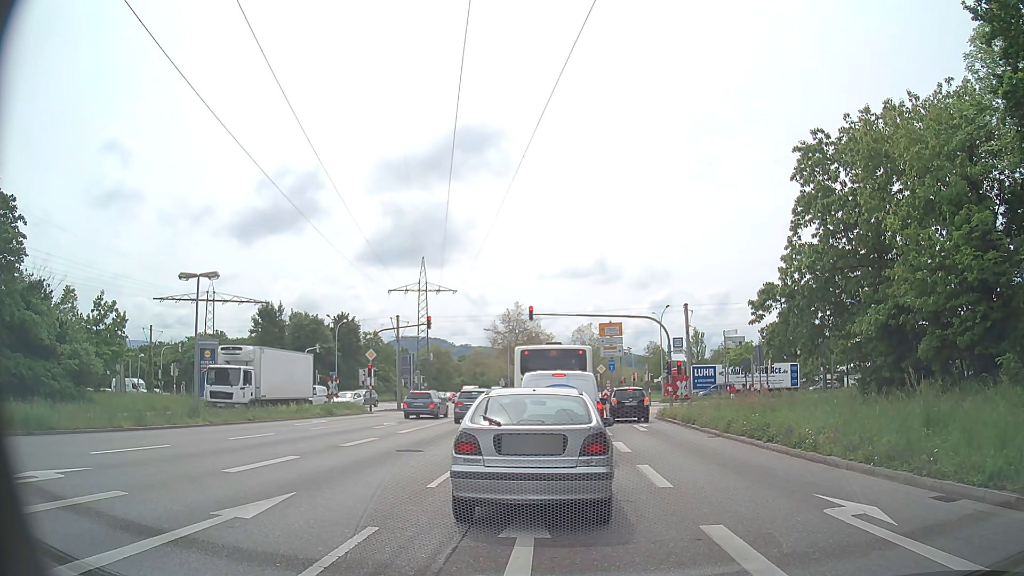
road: primary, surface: asphalt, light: Day
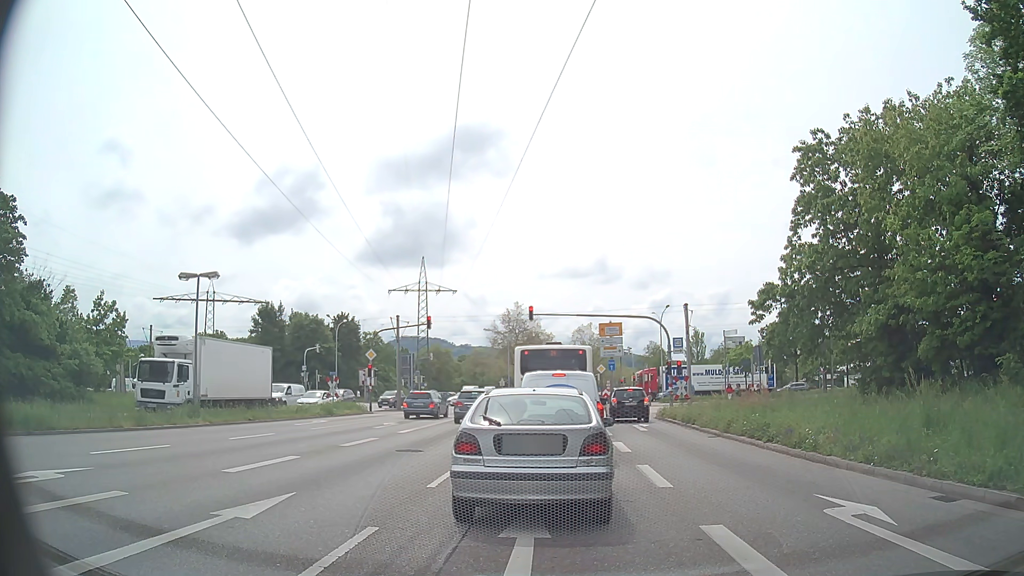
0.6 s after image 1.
(0.0, 0.0) m; 0°
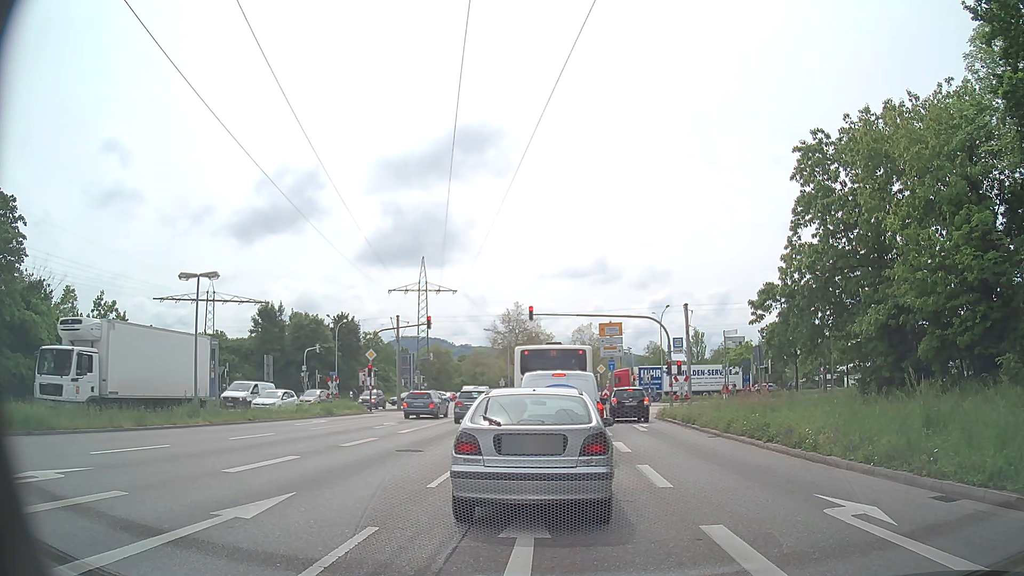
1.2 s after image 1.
(0.0, 0.0) m; 0°
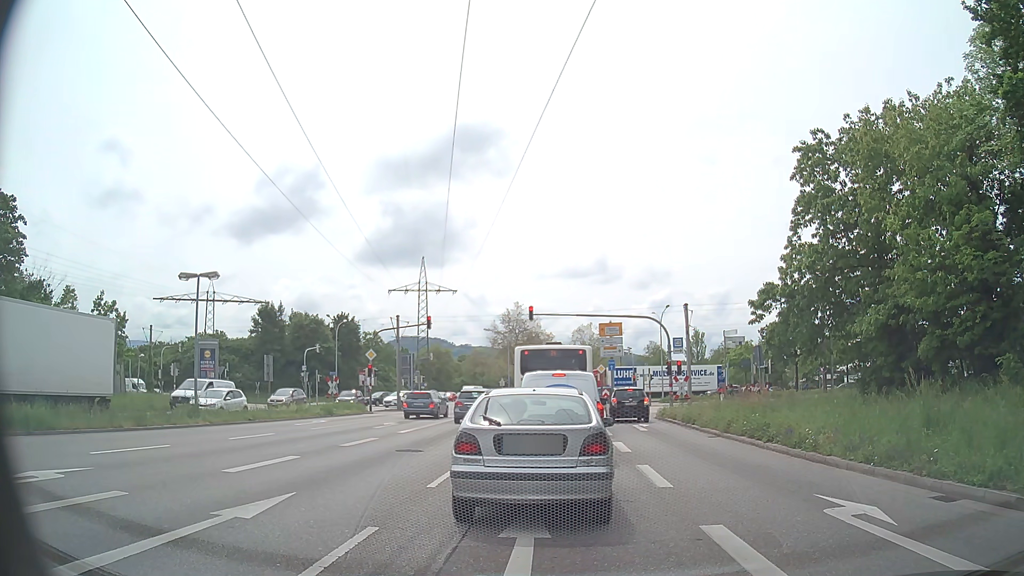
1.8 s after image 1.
(0.0, 0.0) m; 0°
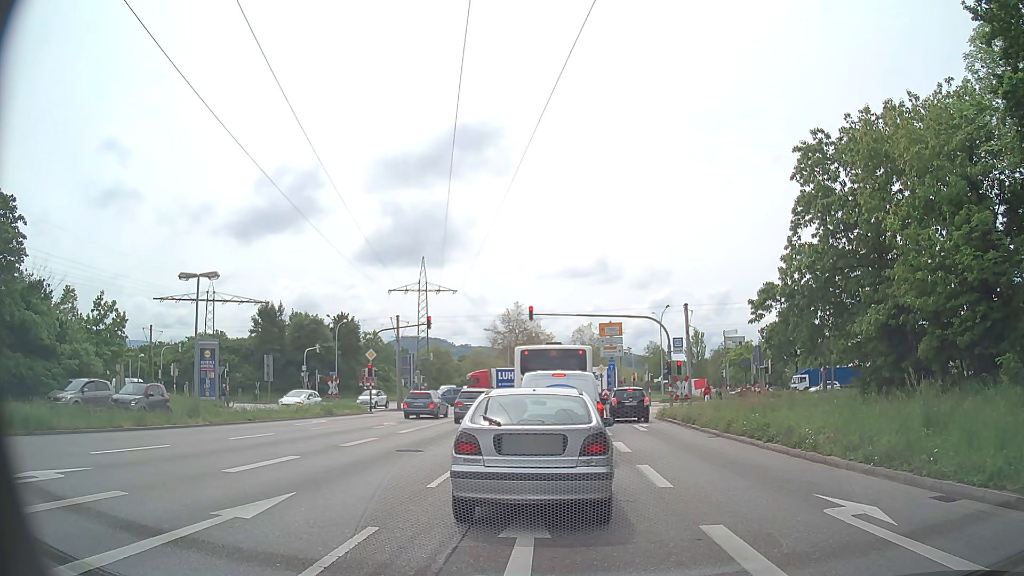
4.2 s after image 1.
(0.0, 0.0) m; 0°
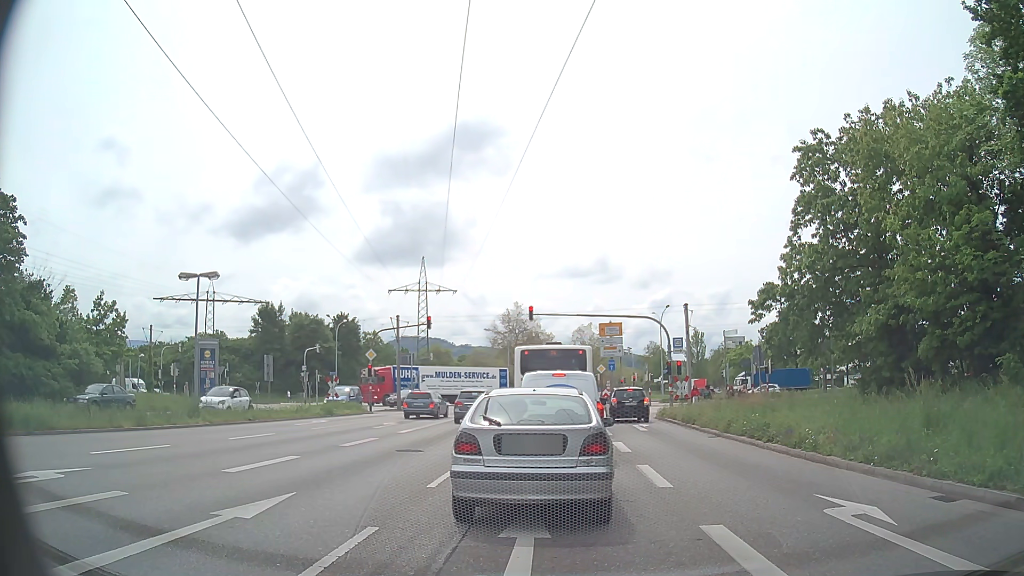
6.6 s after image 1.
(0.0, 0.0) m; 0°
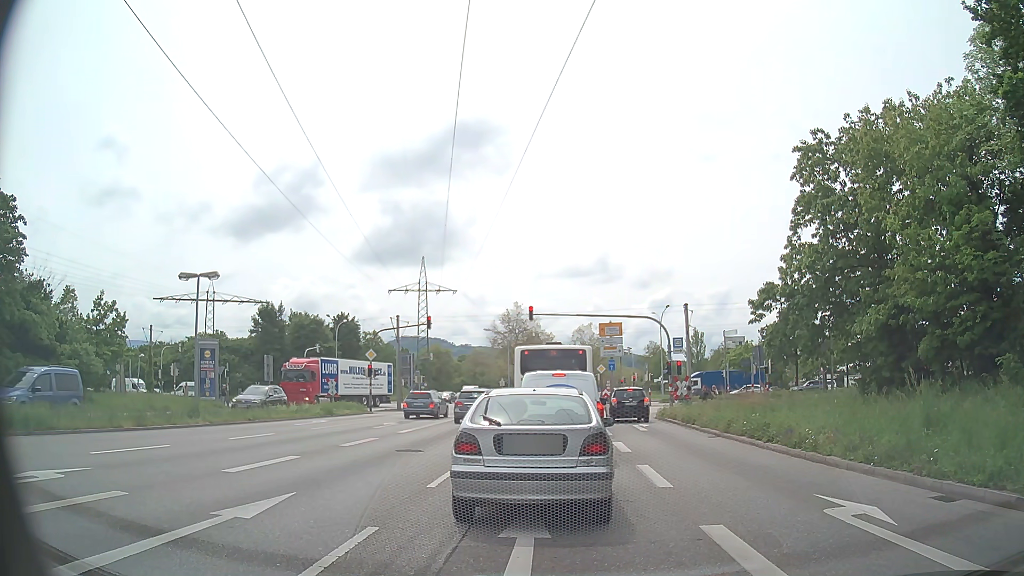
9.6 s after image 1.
(0.0, 0.0) m; 0°
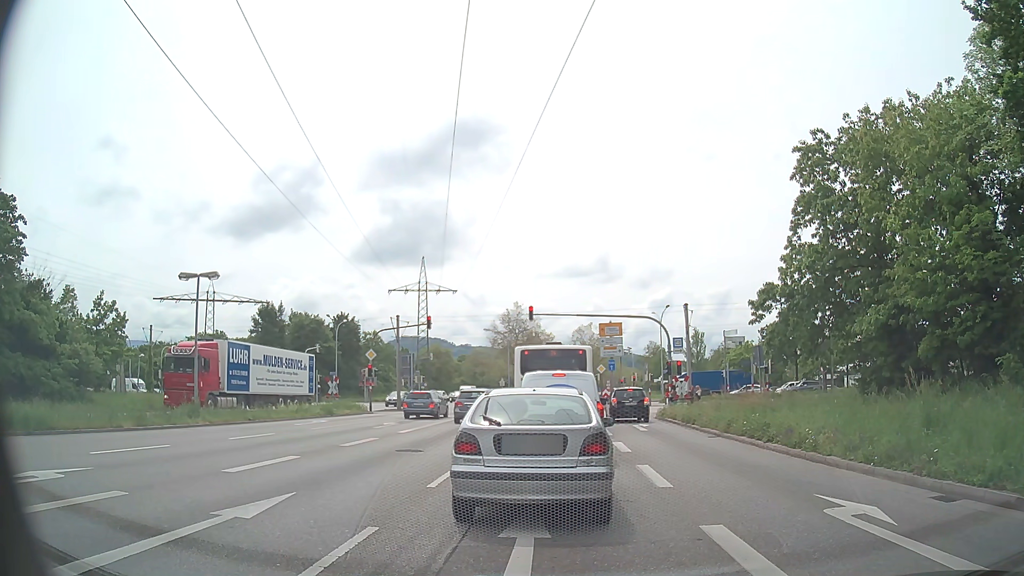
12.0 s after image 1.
(0.0, 0.0) m; 0°
